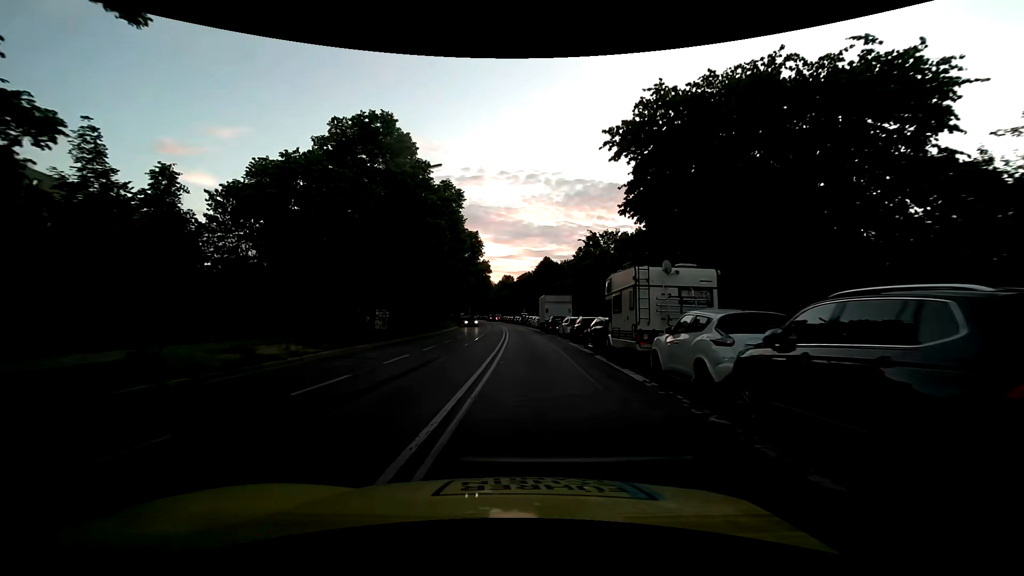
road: secondary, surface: asphalt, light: Day
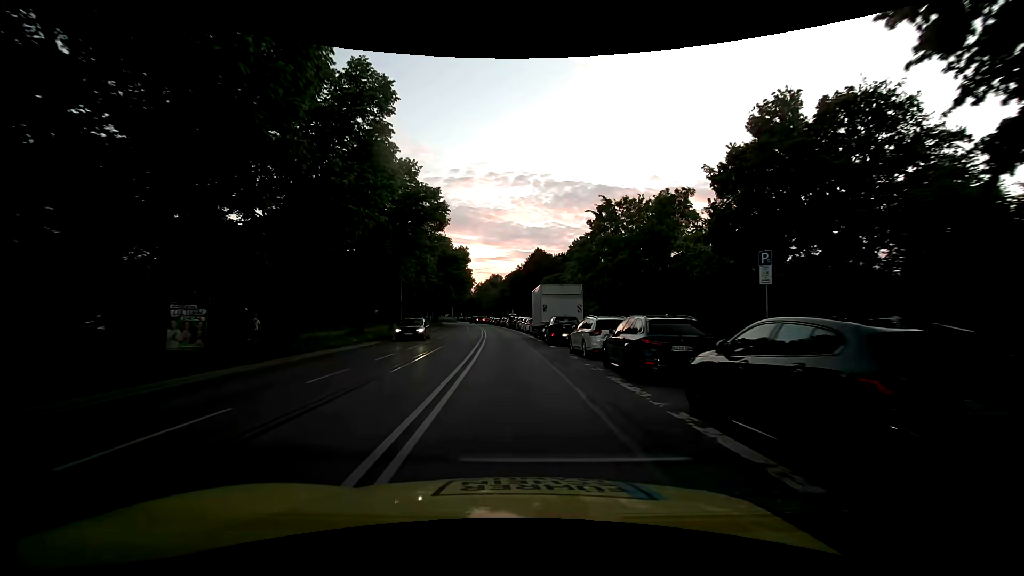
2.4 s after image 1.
(+0.1, +16.1) m; +1°
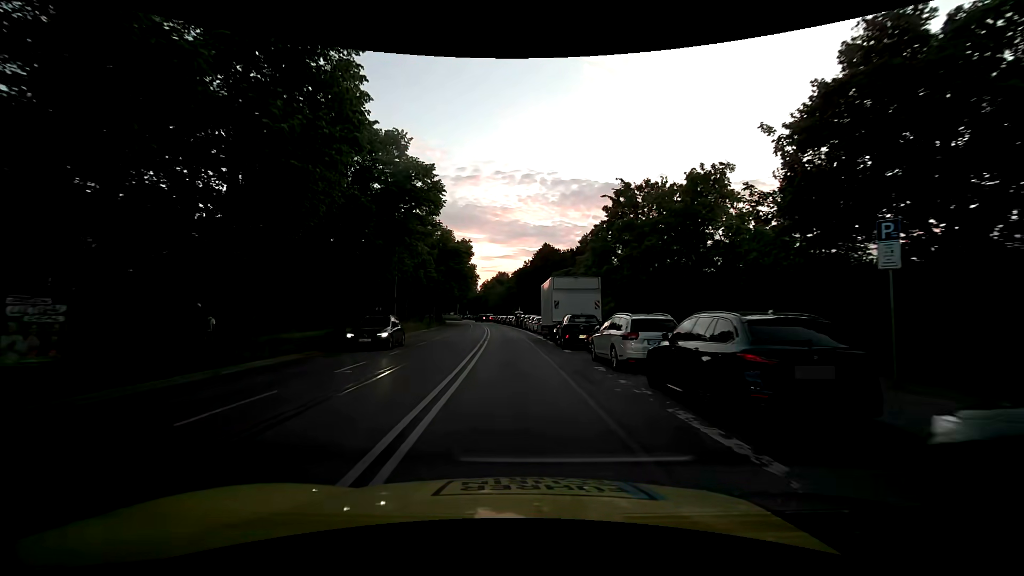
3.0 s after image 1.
(0.0, +4.4) m; -1°
